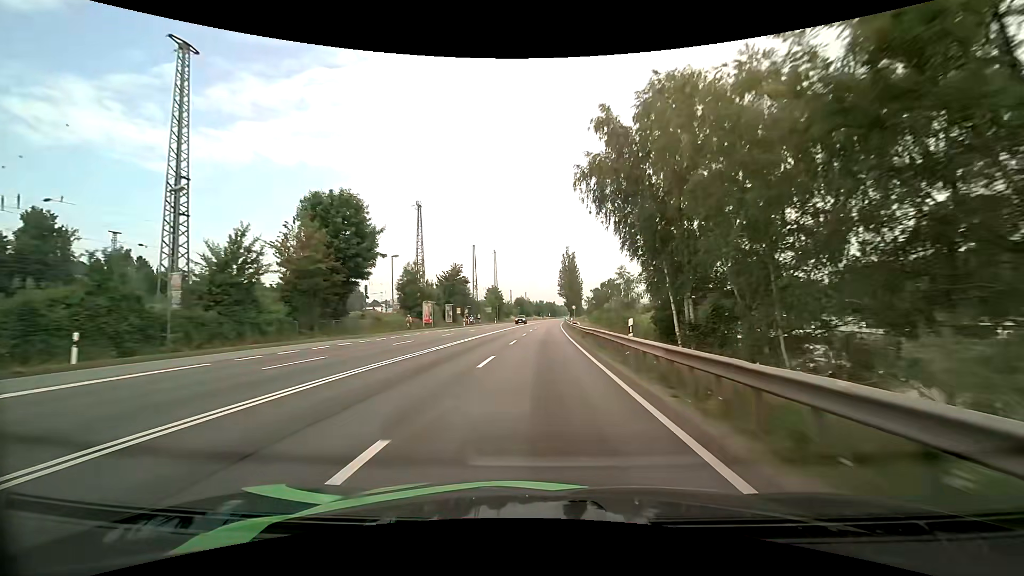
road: primary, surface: asphalt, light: Day
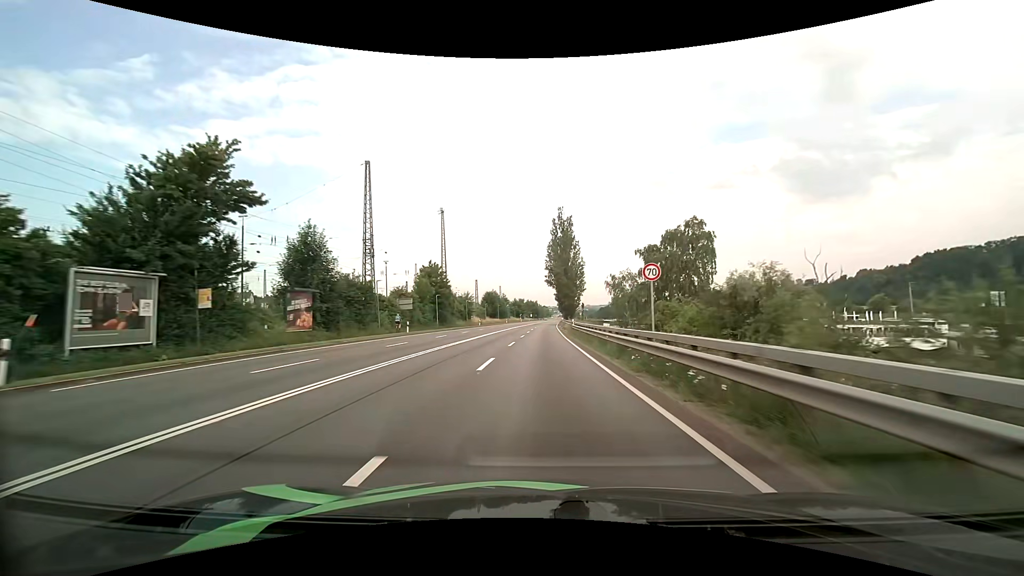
(+0.8, +60.6) m; +2°
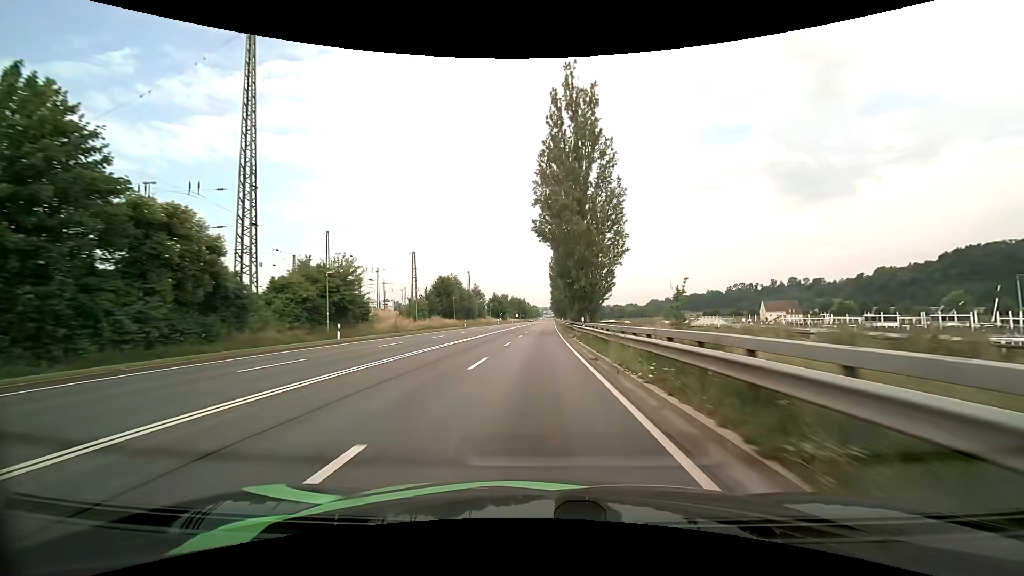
(+1.0, +59.7) m; +1°
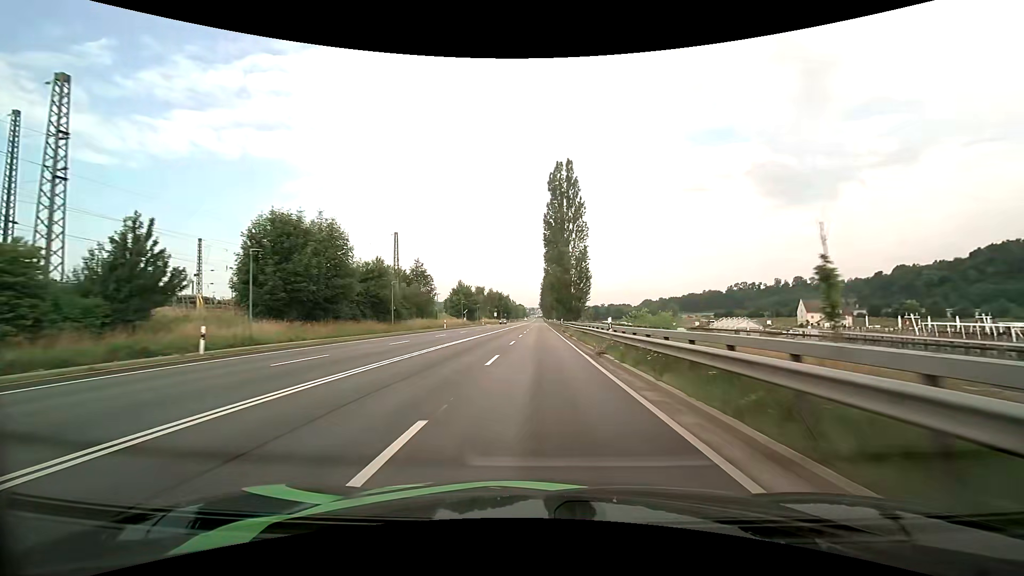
(+0.3, +58.9) m; +1°
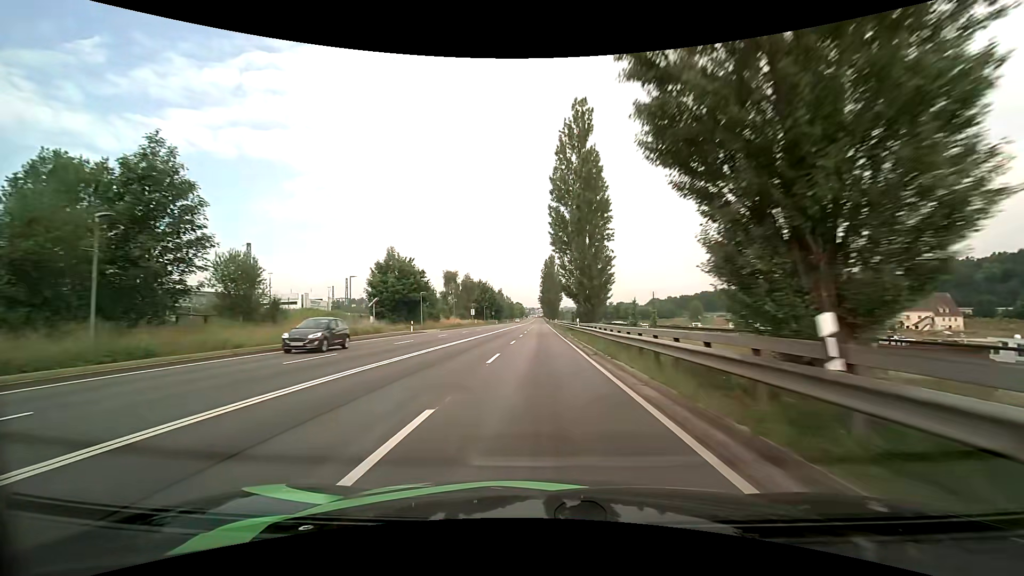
(+0.2, +59.5) m; 0°
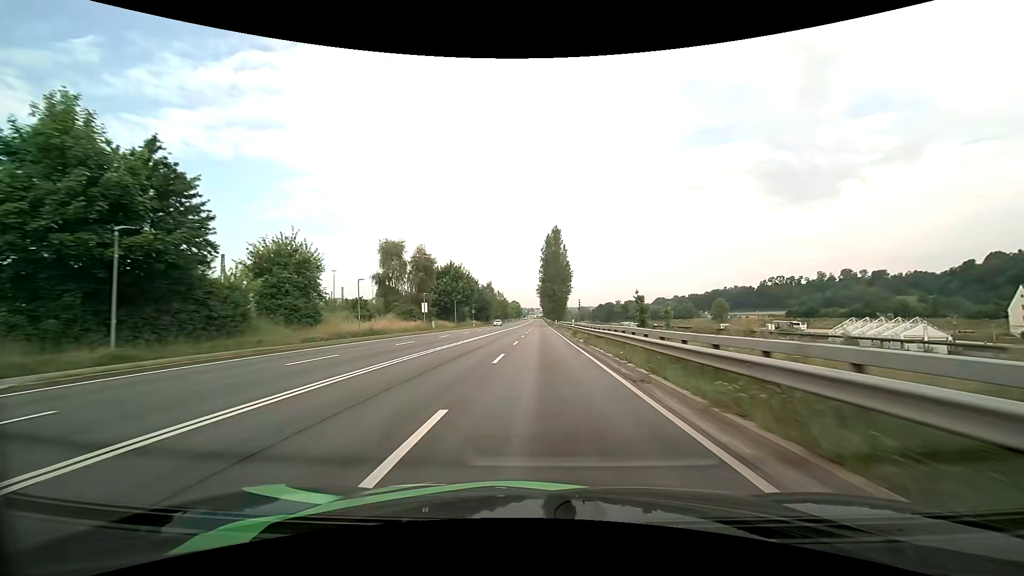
(0.0, +48.1) m; 0°
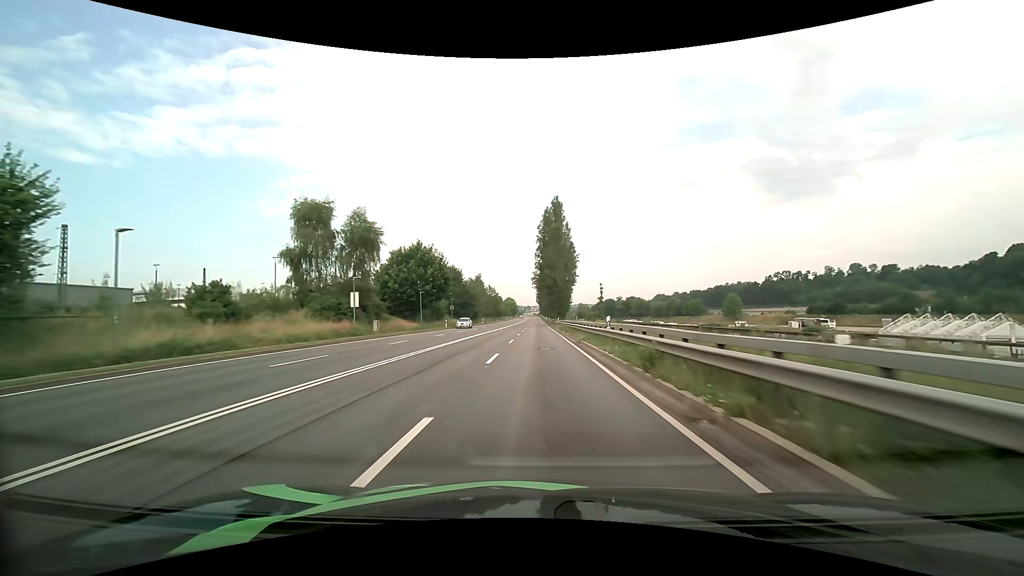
(+0.1, +24.7) m; 0°
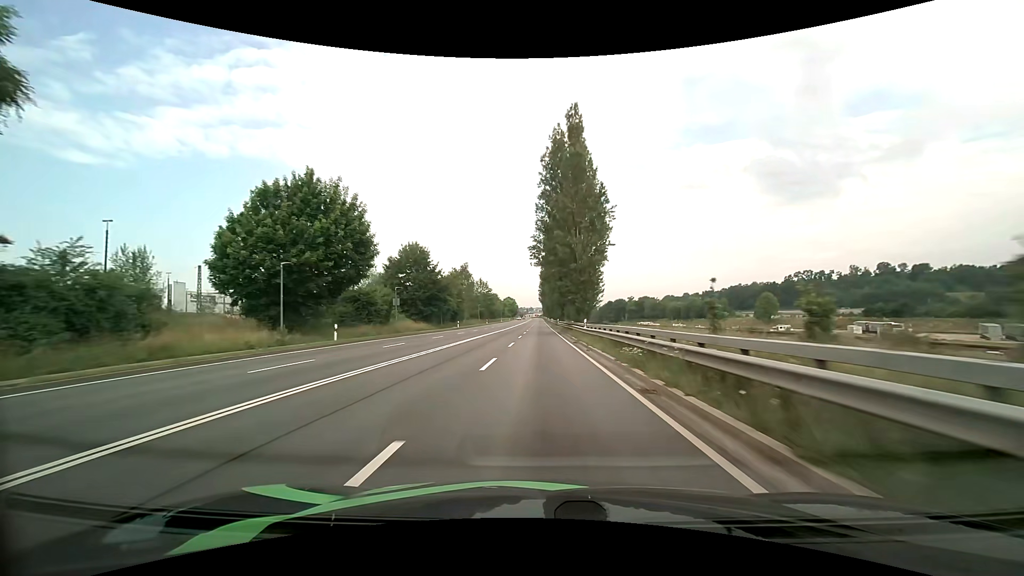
(0.0, +37.3) m; 0°
(0, +10) (0, +20) (0, +30) (0, +40) (0, +50) (0, +60) (0, +70) (0, +80) (0, +90) (0, +100) m
